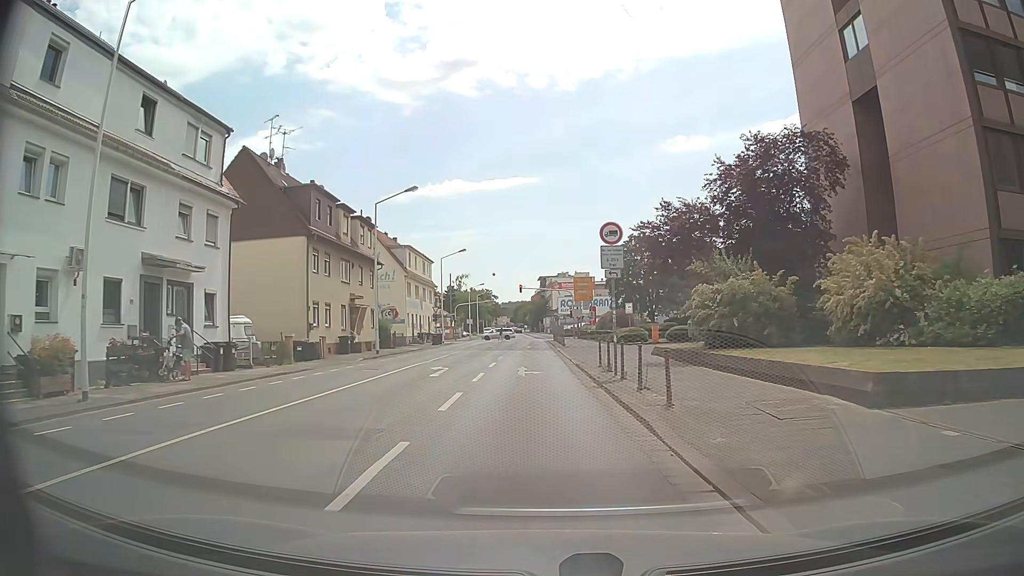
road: secondary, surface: asphalt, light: Day
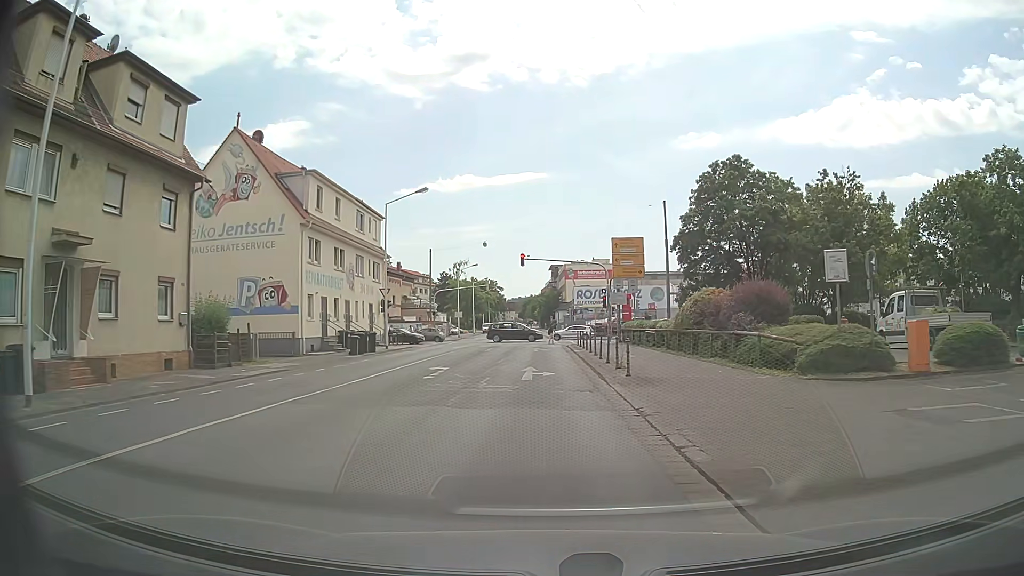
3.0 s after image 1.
(-0.5, +29.8) m; -1°
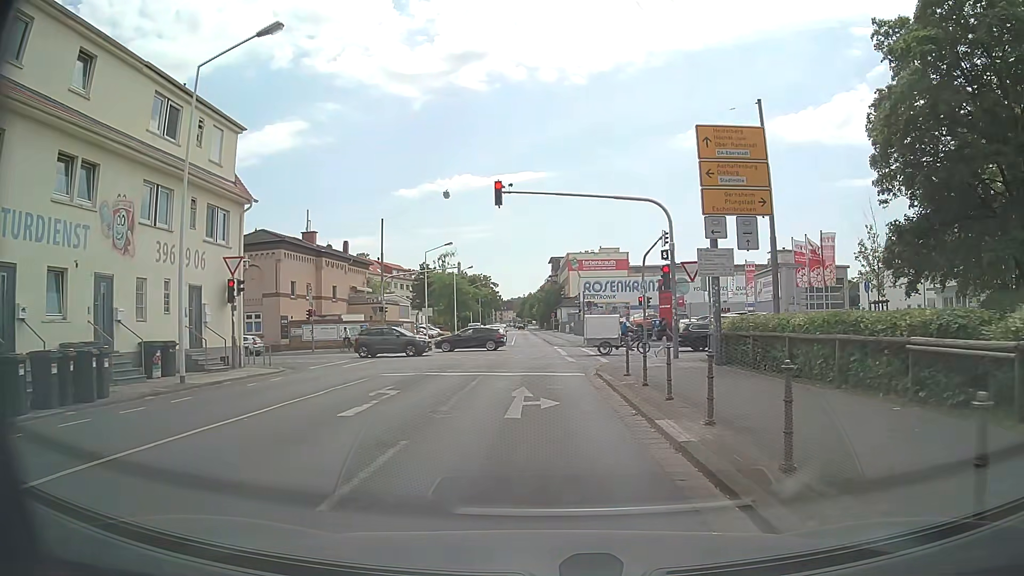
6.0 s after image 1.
(0.0, +24.1) m; 0°
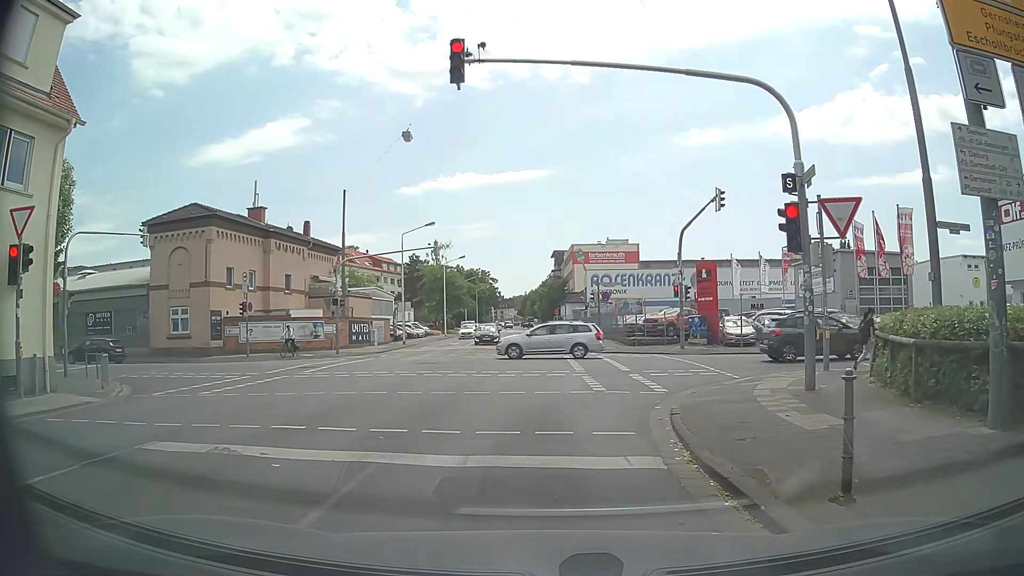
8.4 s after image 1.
(0.0, +11.7) m; -1°
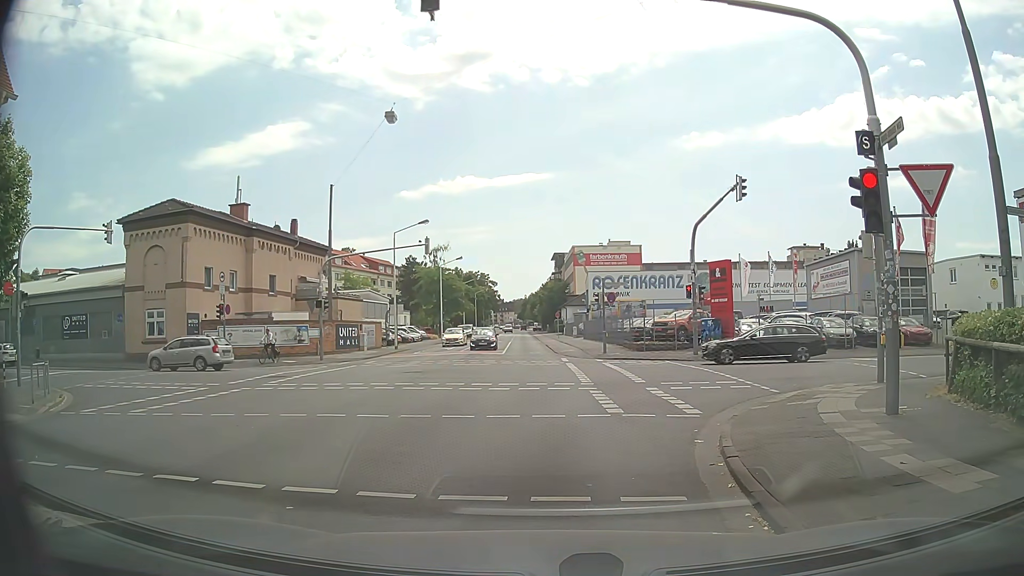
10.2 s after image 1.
(0.0, +2.8) m; -2°
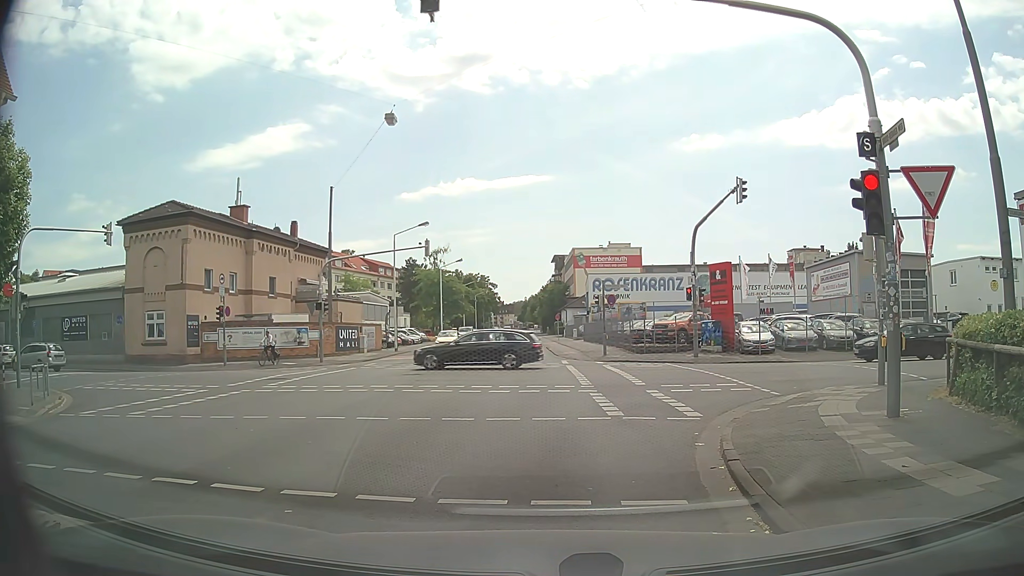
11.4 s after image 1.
(0.0, +0.1) m; 0°
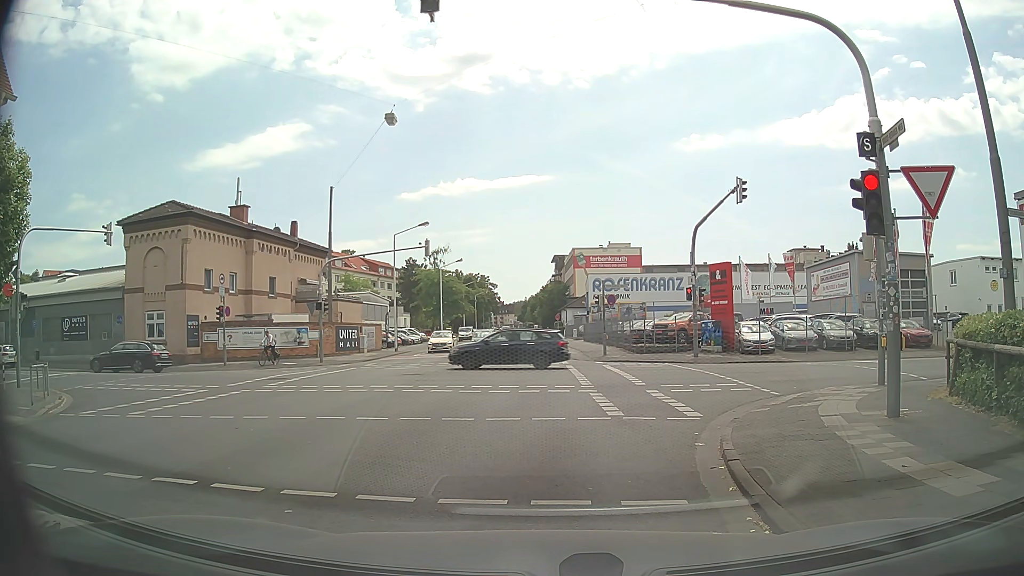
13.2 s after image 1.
(0.0, 0.0) m; 0°
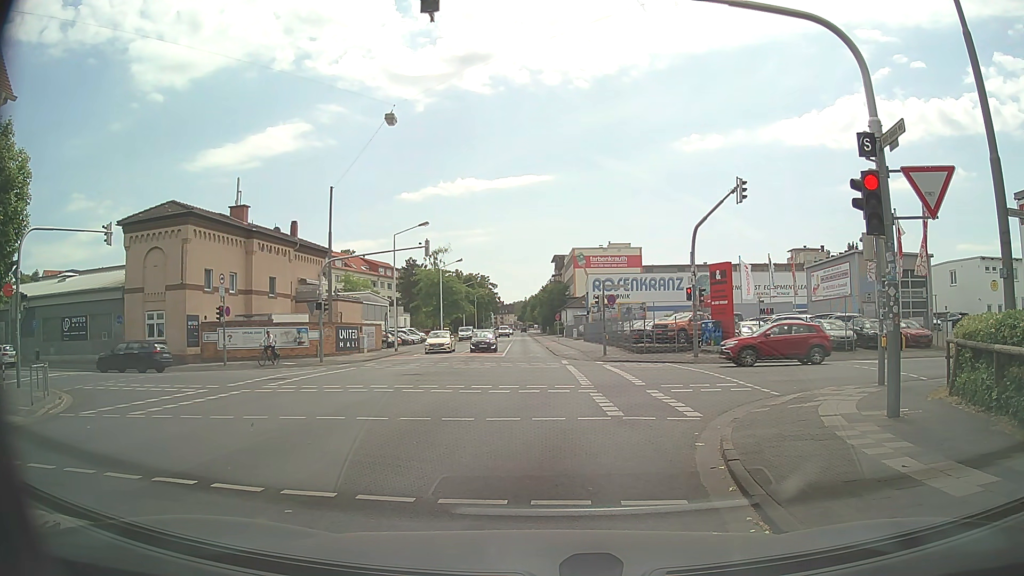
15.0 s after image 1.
(0.0, 0.0) m; 0°
(0, +10) (+1, +20) (+1, +30) (+2, +40) (+2, +50) (+2, +60) (+2, +70) (+3, +80) (+3, +90) (+3, +100) m
